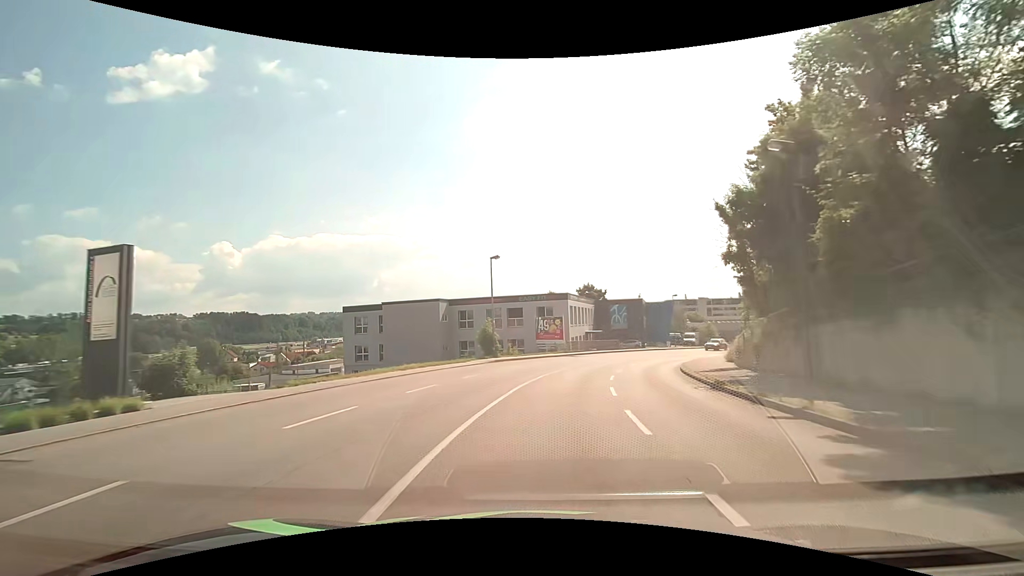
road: tertiary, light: Day
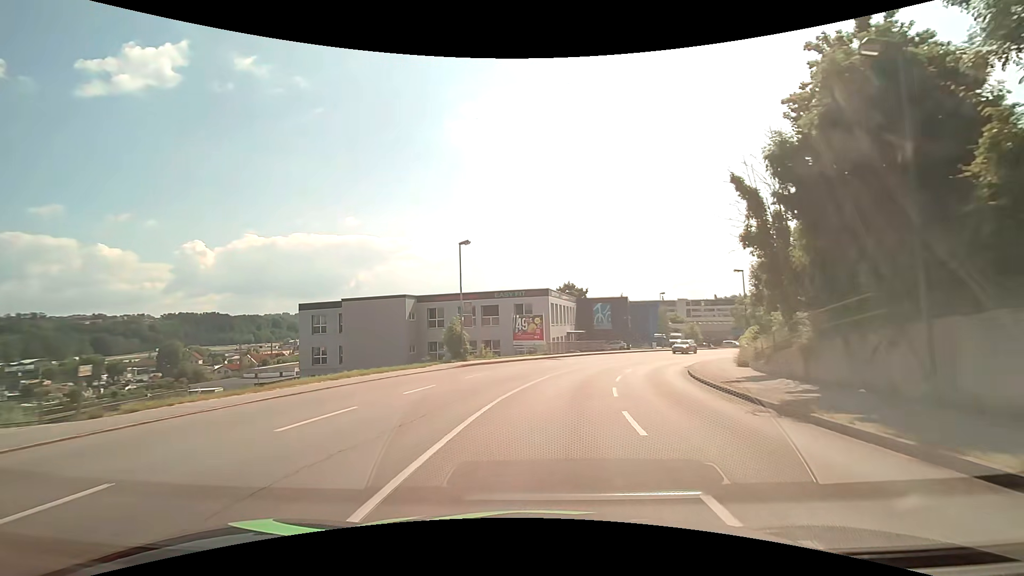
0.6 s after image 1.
(0.0, +6.0) m; +2°
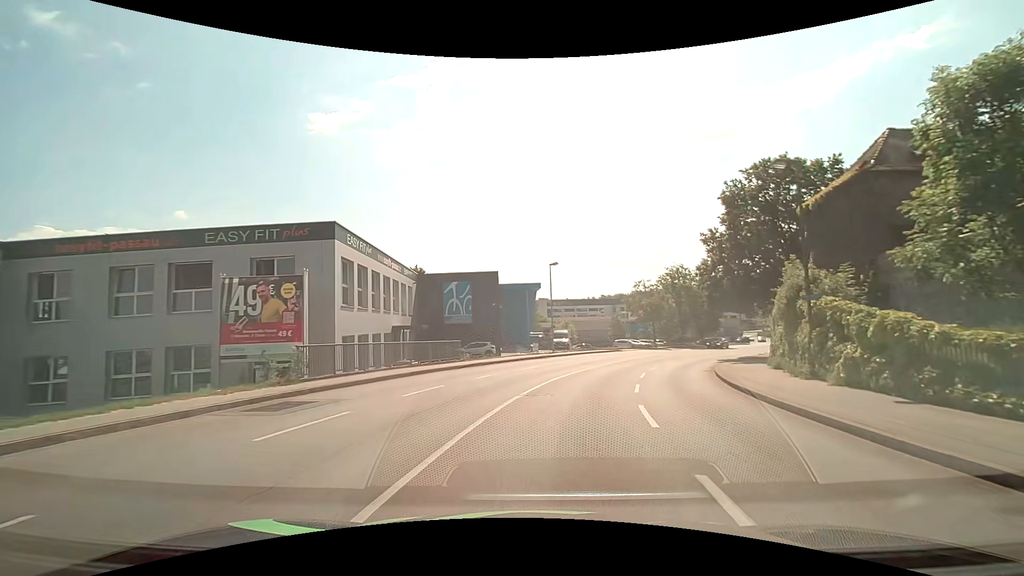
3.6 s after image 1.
(+3.6, +29.4) m; +16°
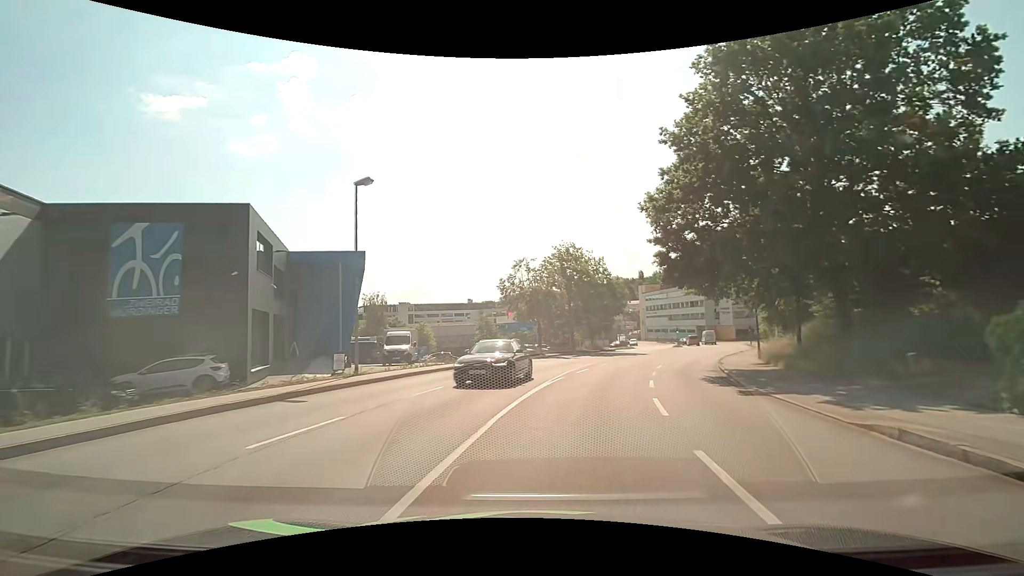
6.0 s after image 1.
(+2.9, +23.2) m; +15°
(+1, +10) (+2, +20) (+5, +29) (+8, +39) (+13, +48) (+17, +57) (+22, +66) (+26, +75) (+29, +84) (+32, +94) m
